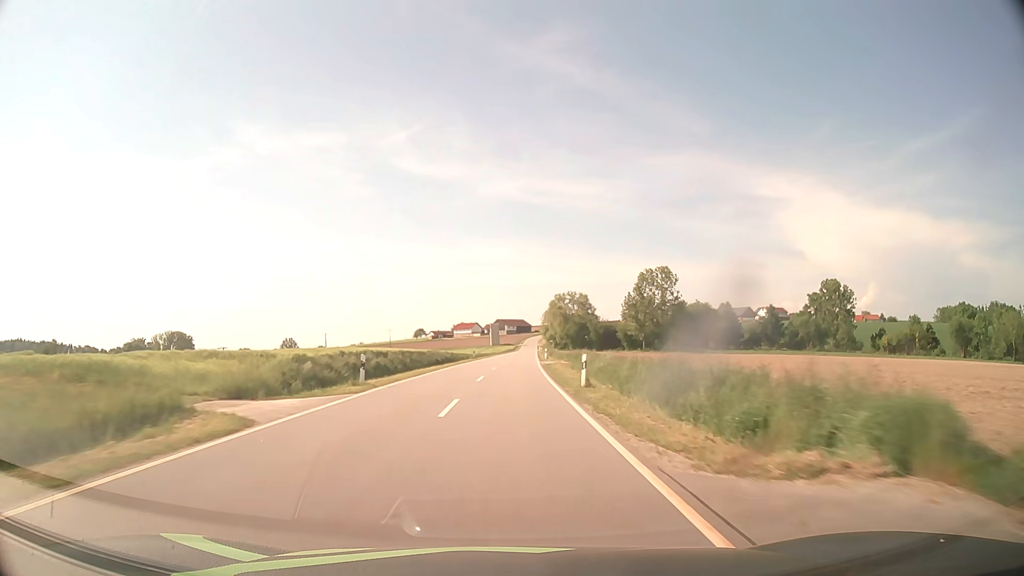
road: tertiary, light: Day
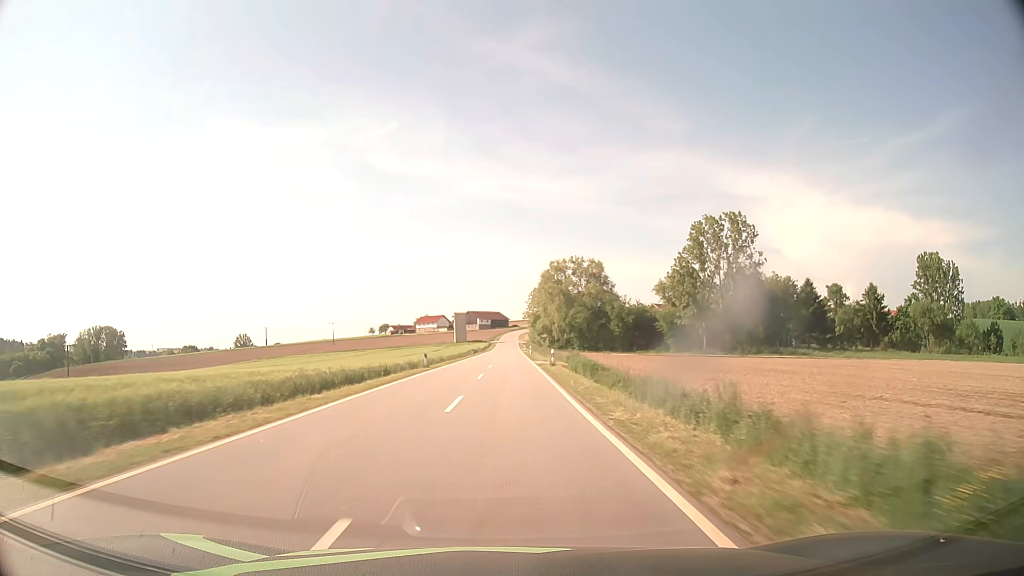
(+1.7, +72.1) m; +2°
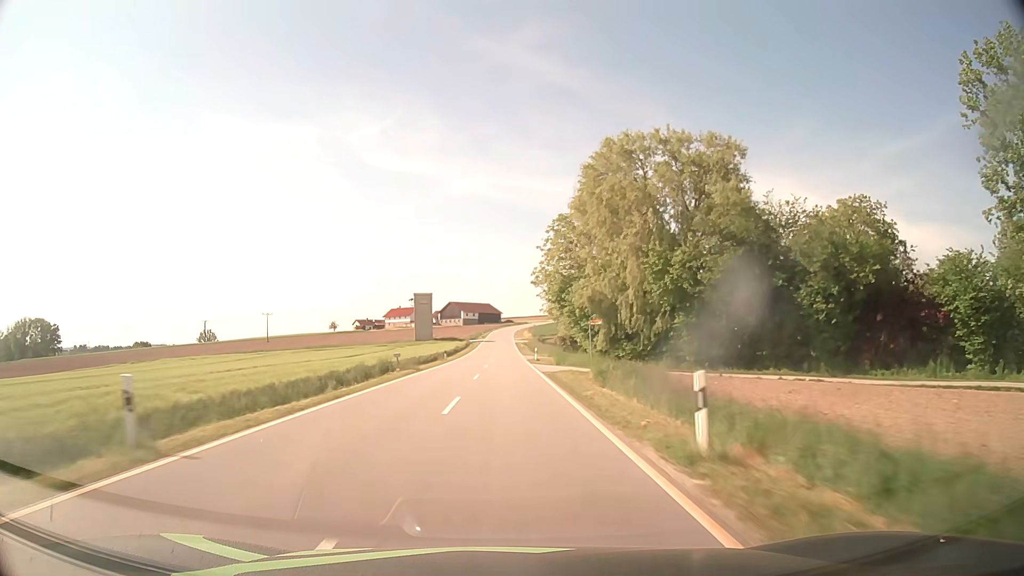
(+0.5, +73.7) m; +1°
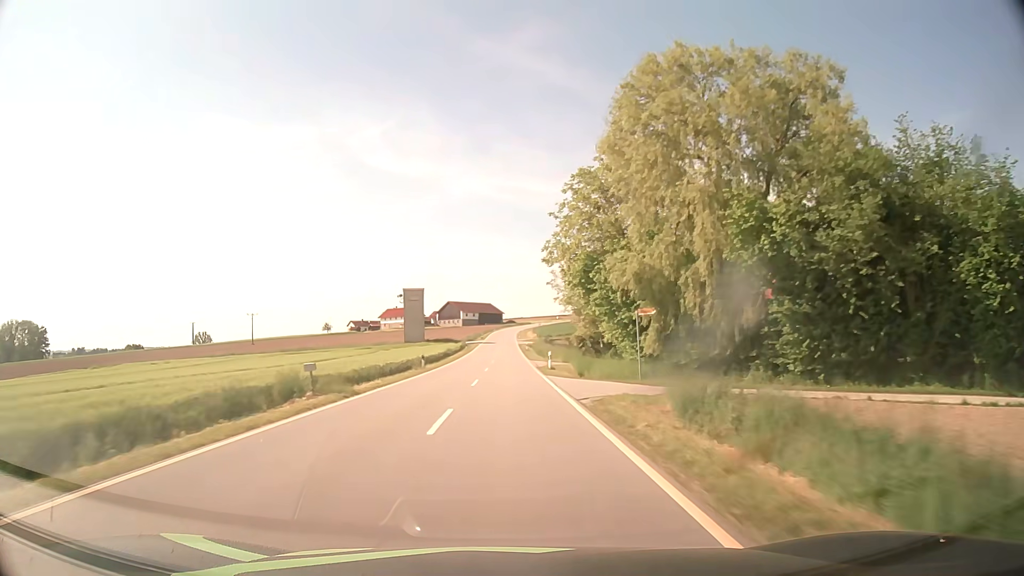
(0.0, +14.9) m; 0°
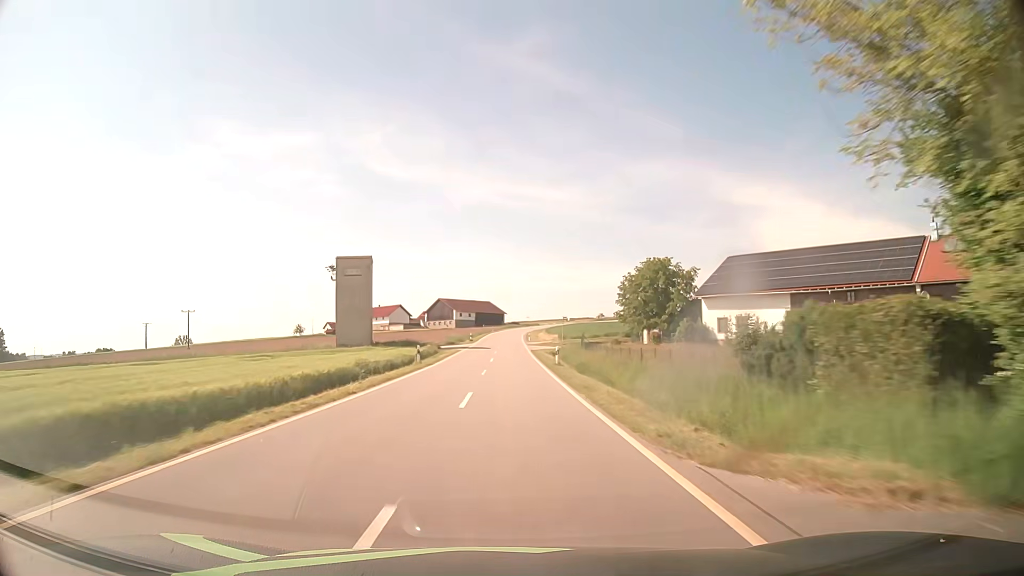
(-0.1, +45.0) m; 0°
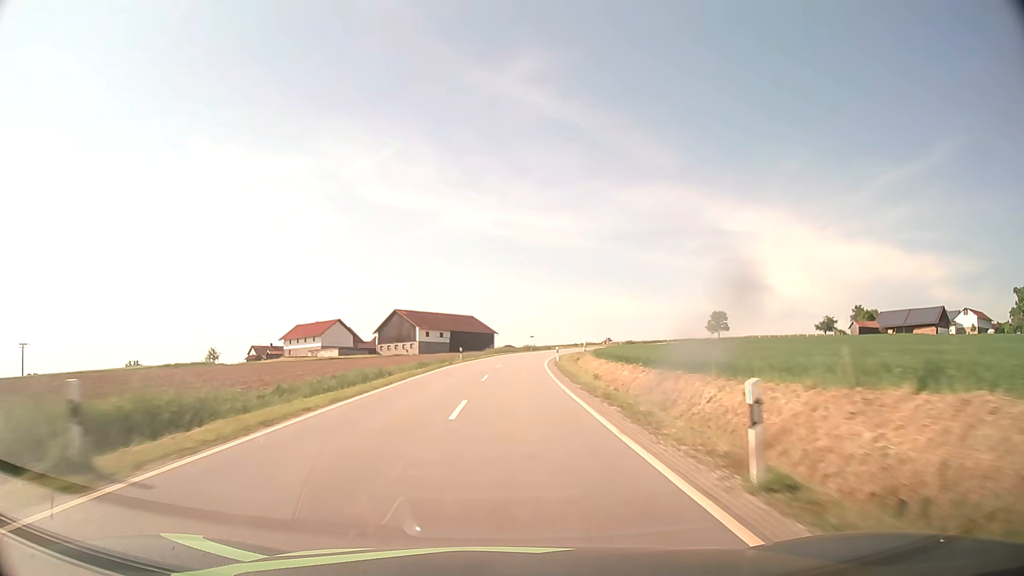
(-0.4, +74.7) m; 0°
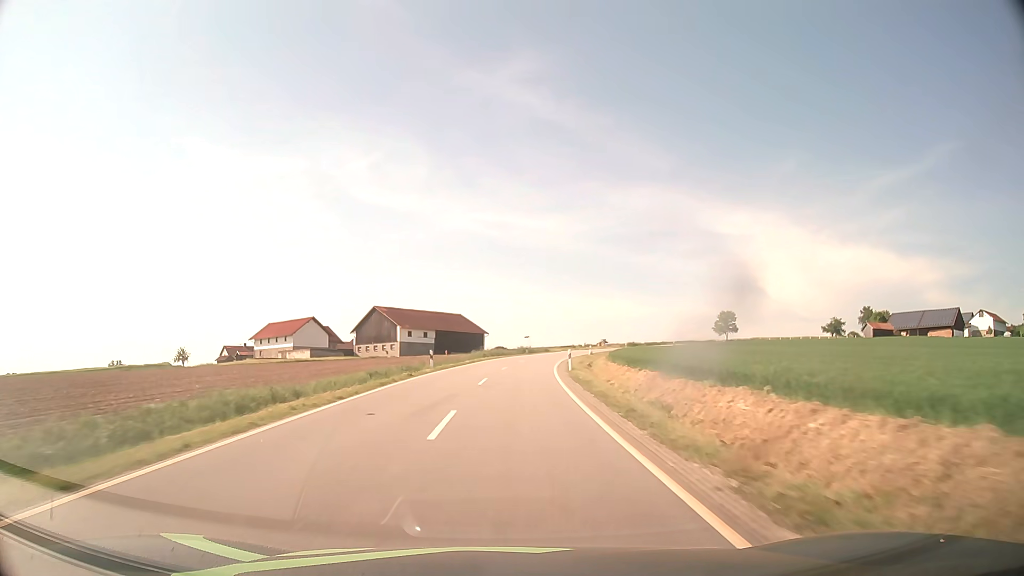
(+0.1, +14.7) m; +1°
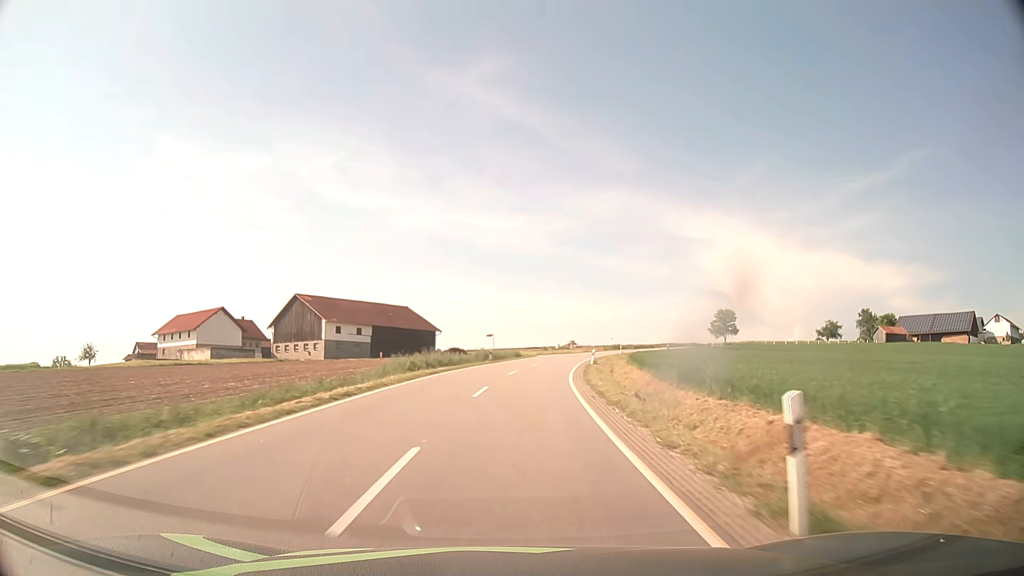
(+0.6, +29.0) m; +3°
(0, +10) (+1, +20) (+1, +30) (+3, +40) (+4, +50) (+6, +60) (+8, +69) (+10, +79) (+13, +89) (+16, +98) m
